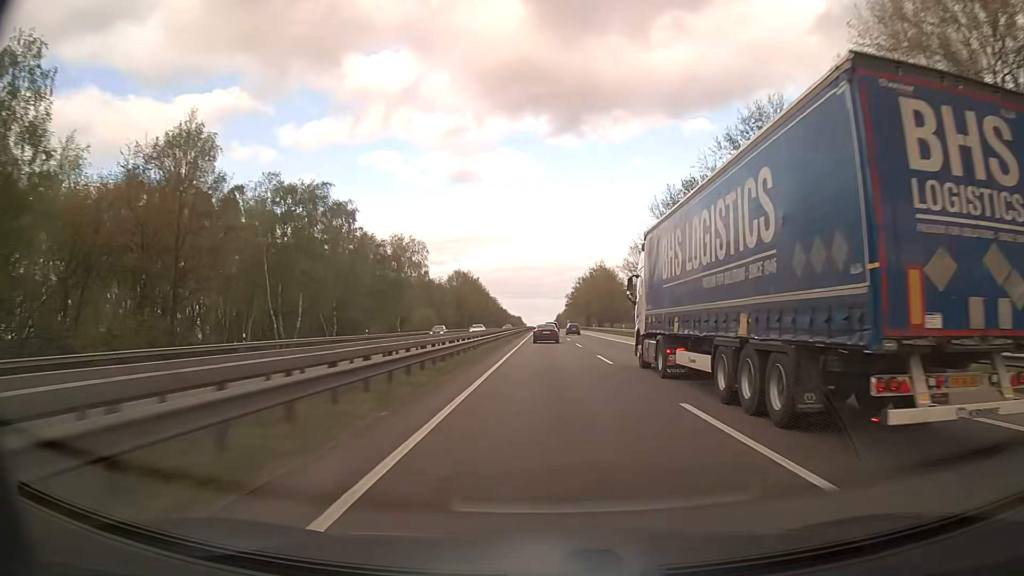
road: motorway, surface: asphalt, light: Day
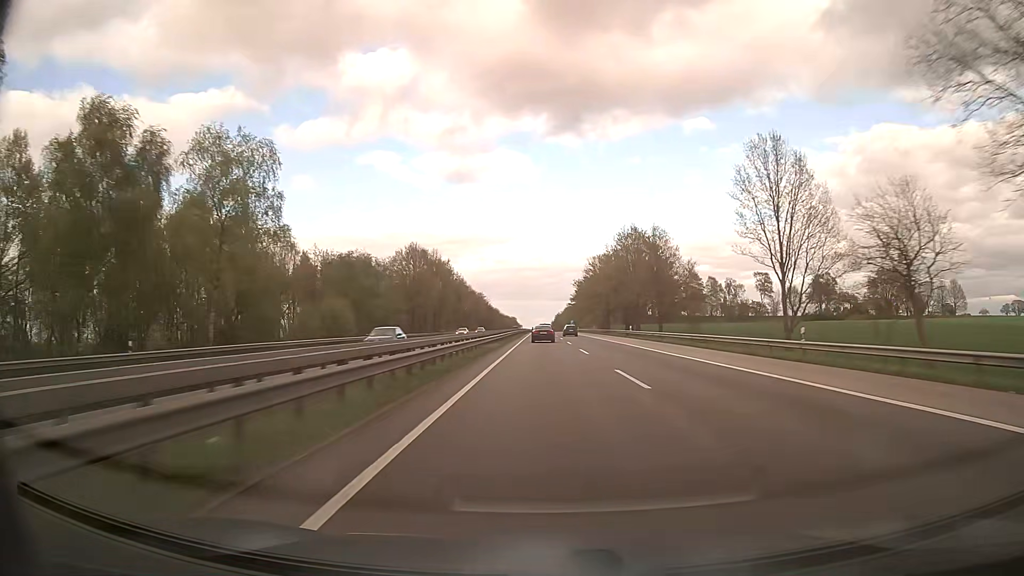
(0.0, +61.6) m; 0°
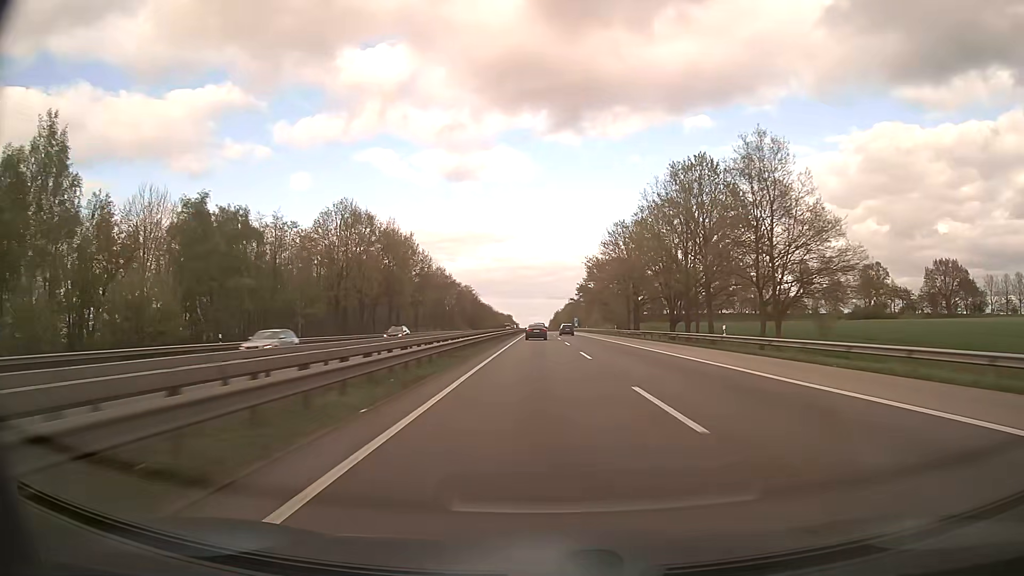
(+0.1, +41.1) m; 0°
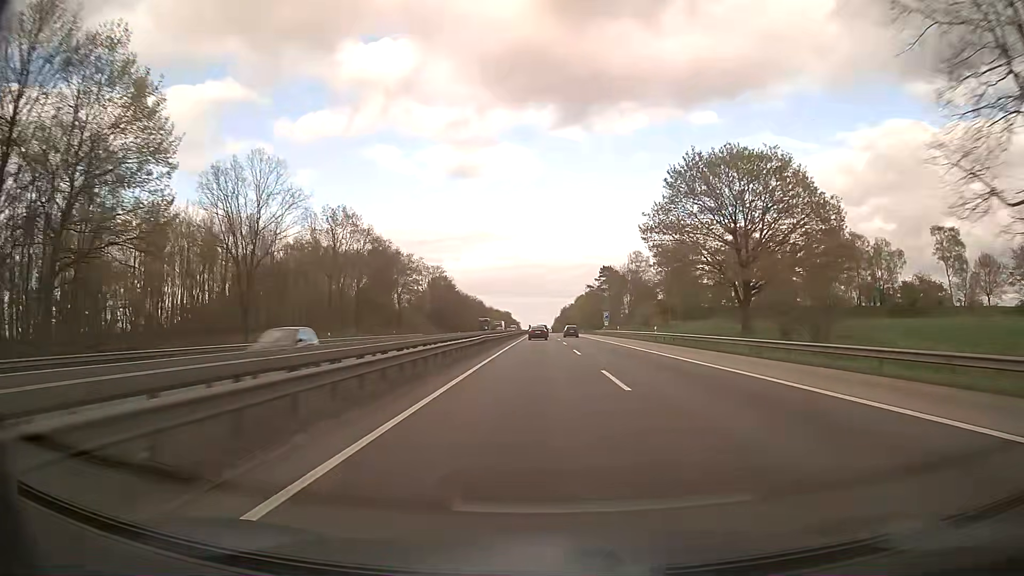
(-0.4, +82.4) m; 0°
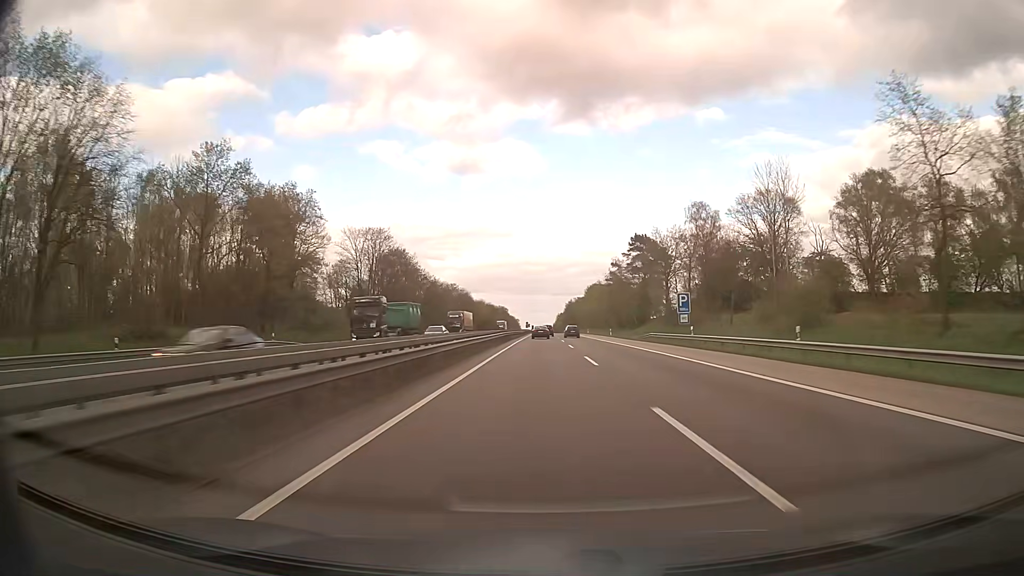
(-0.1, +61.9) m; 0°
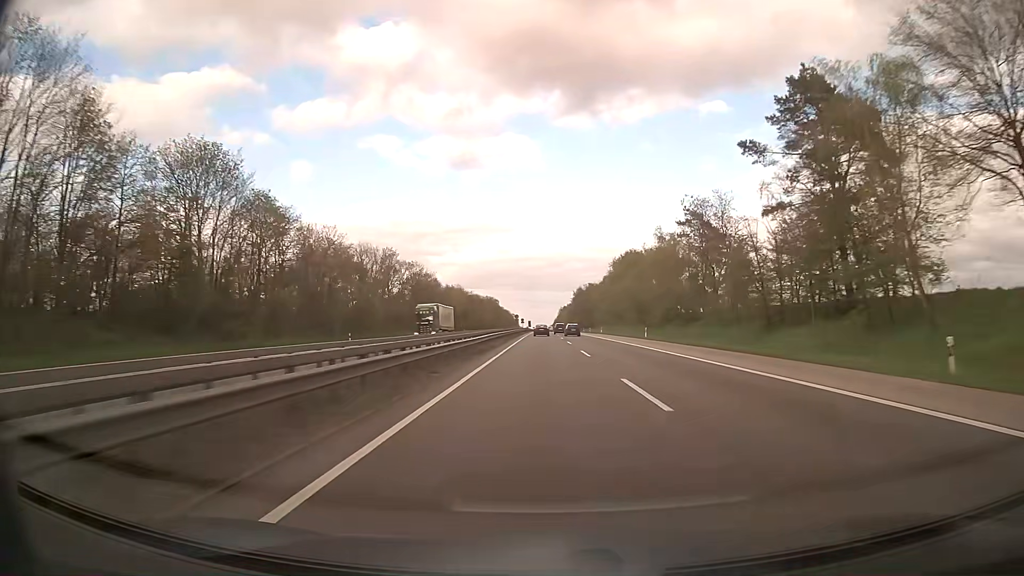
(-0.1, +82.7) m; 0°
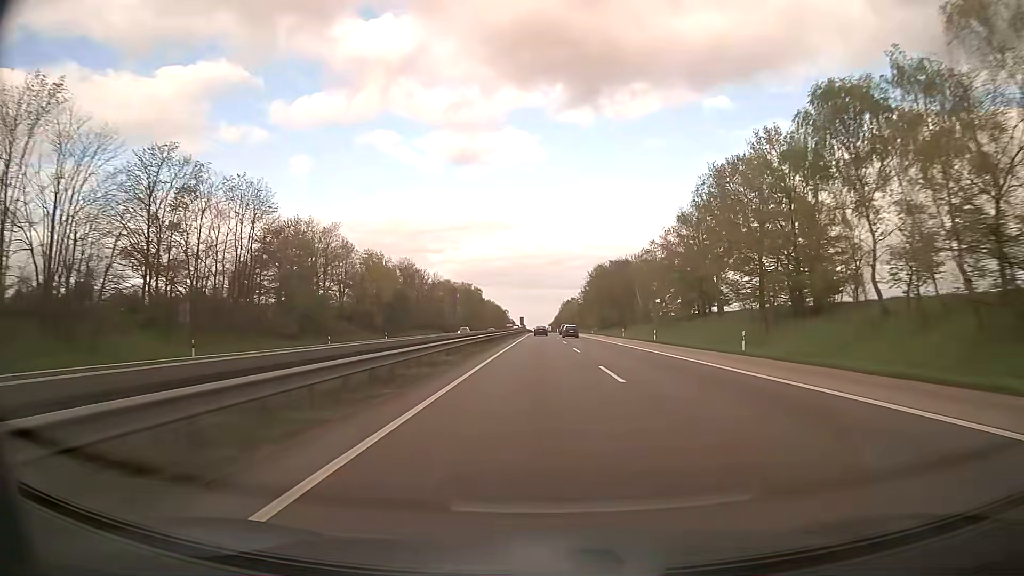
(+0.3, +82.8) m; 0°
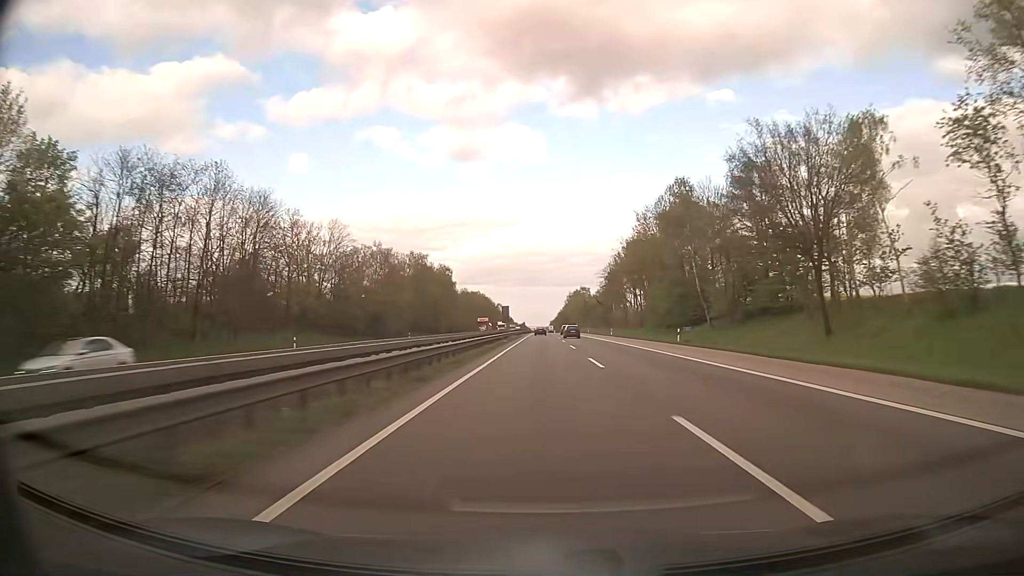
(+0.2, +82.7) m; 0°
(0, +10) (0, +20) (0, +30) (0, +40) (0, +50) (0, +60) (0, +70) (0, +80) (0, +90) (0, +100) m
